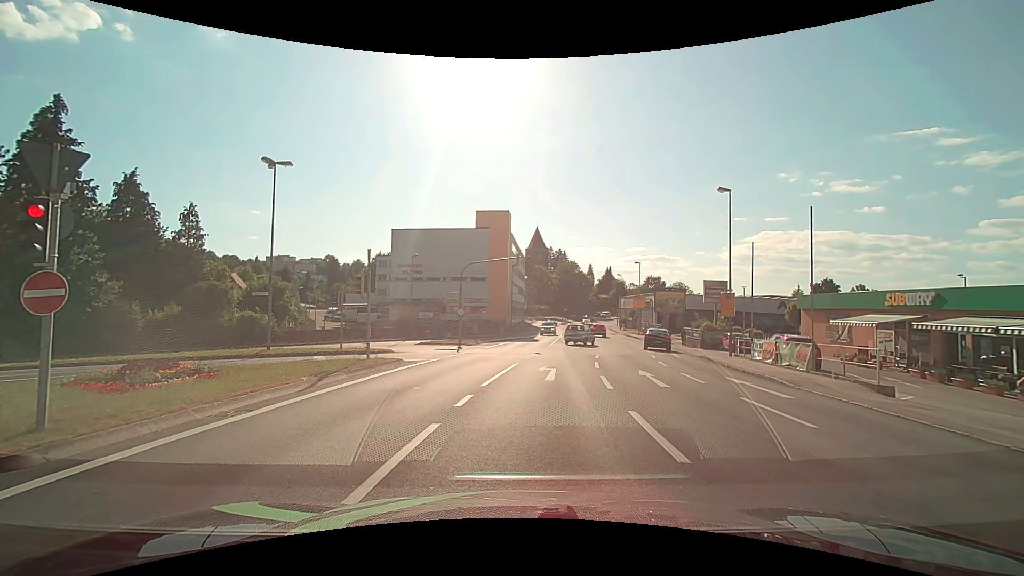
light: Day
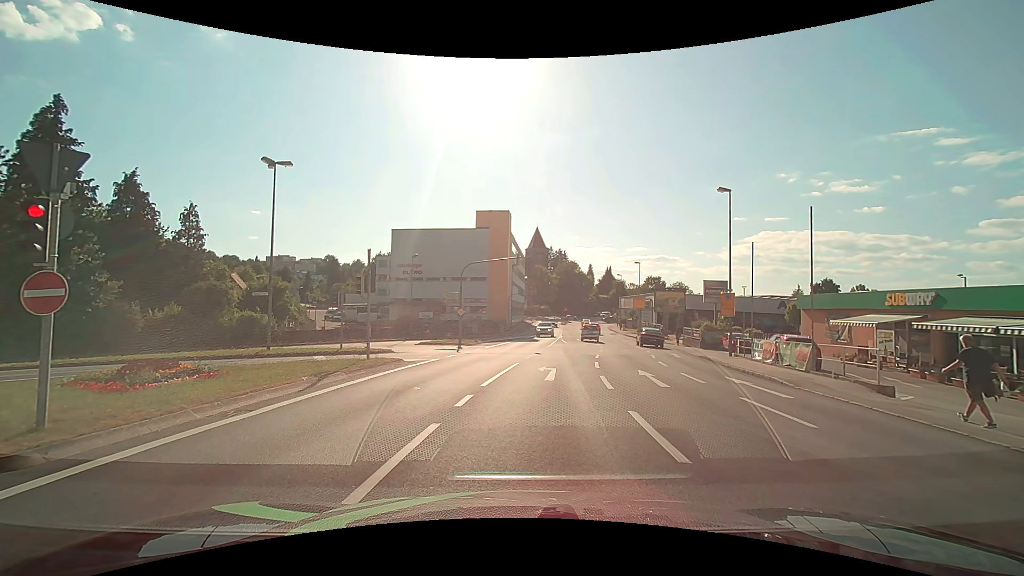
(0.0, 0.0) m; 0°
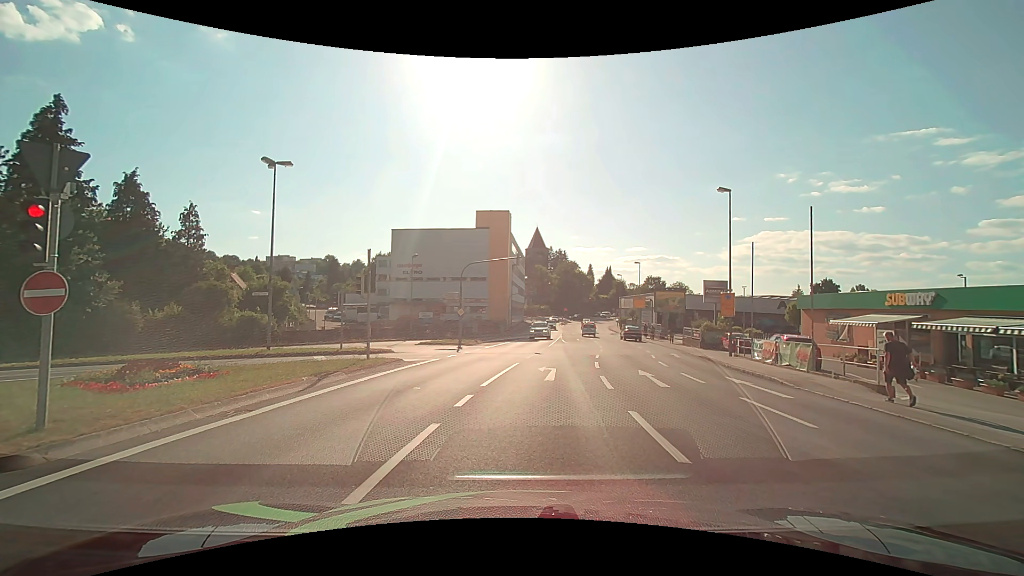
(0.0, 0.0) m; 0°
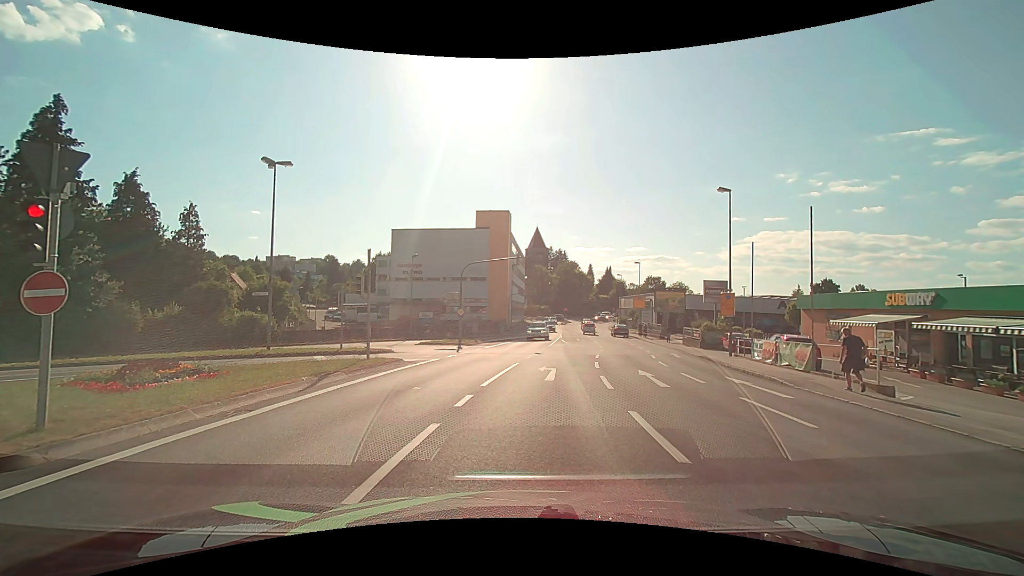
(0.0, 0.0) m; 0°
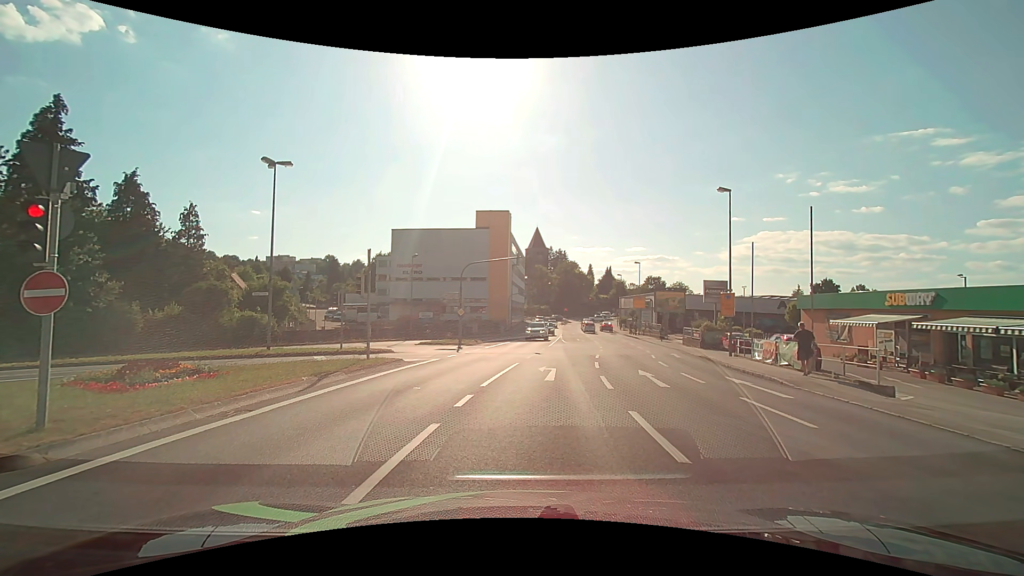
(0.0, 0.0) m; 0°
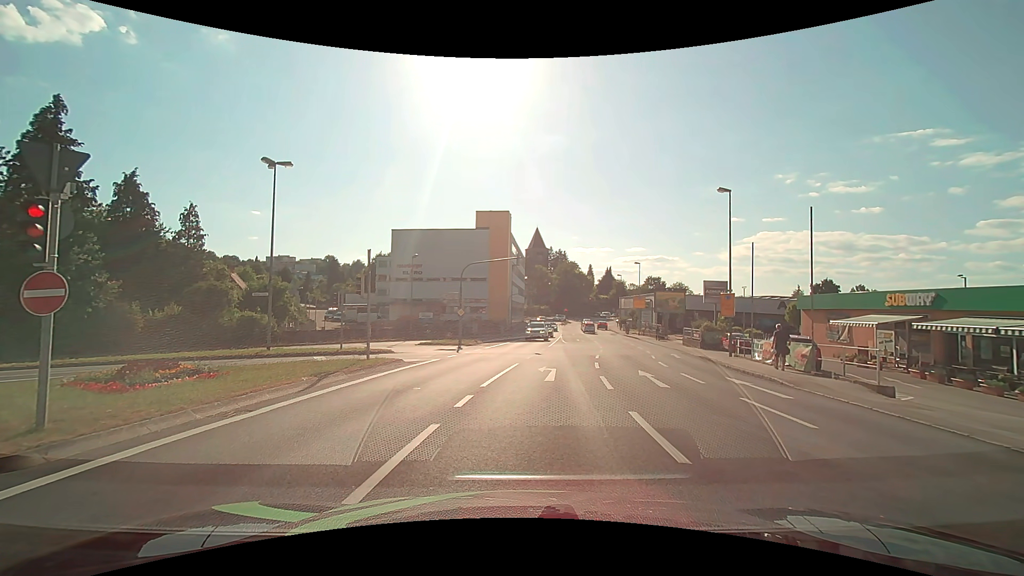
(0.0, 0.0) m; 0°
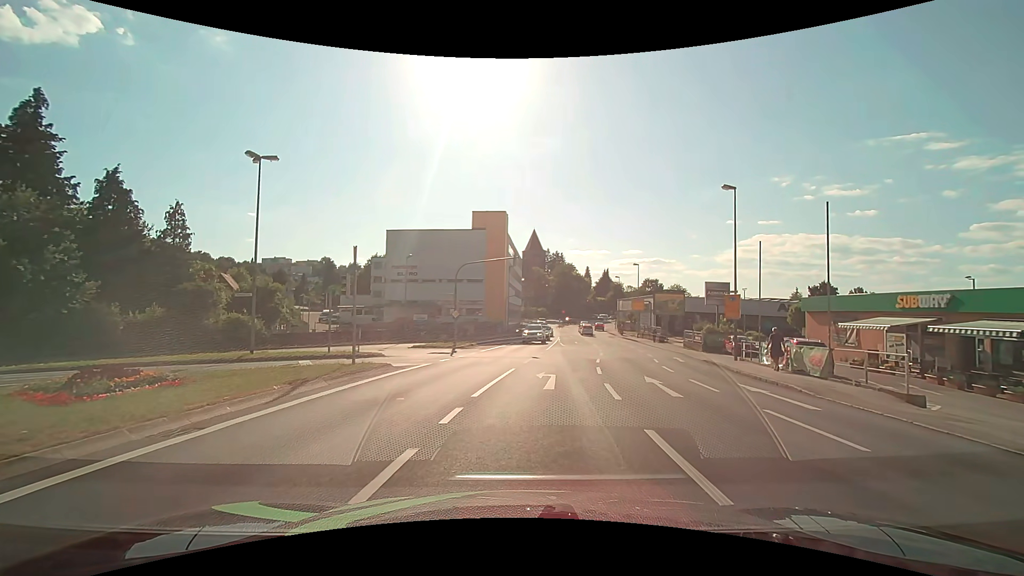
(0.0, +1.3) m; 0°
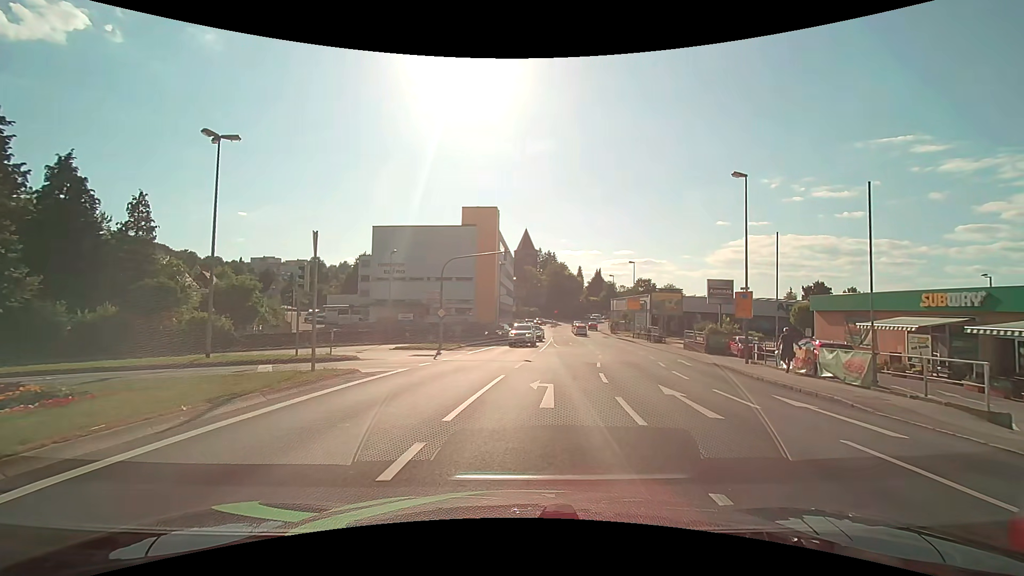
(0.0, +2.8) m; +1°
